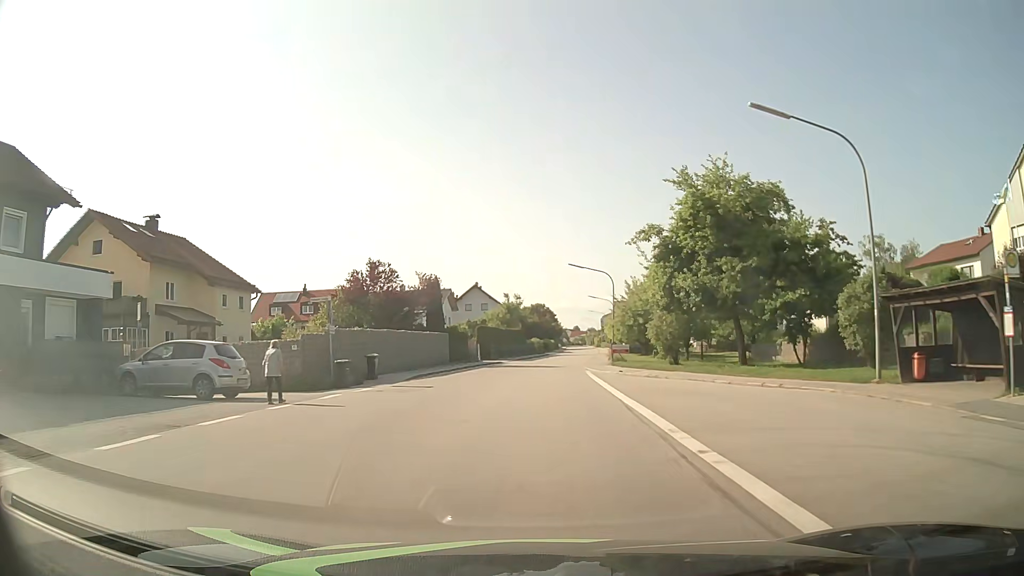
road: tertiary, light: Day
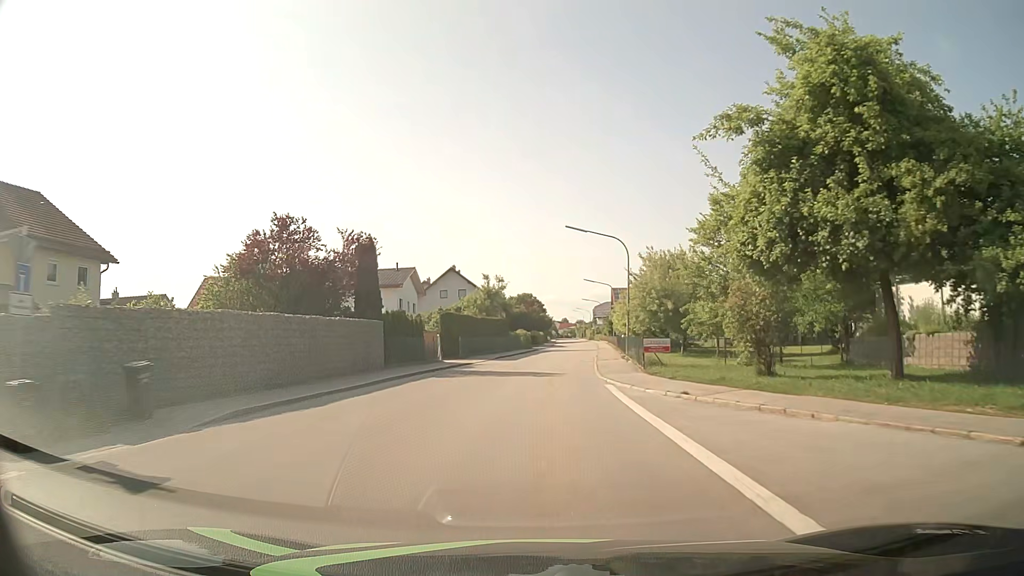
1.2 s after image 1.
(+0.2, +15.4) m; +1°
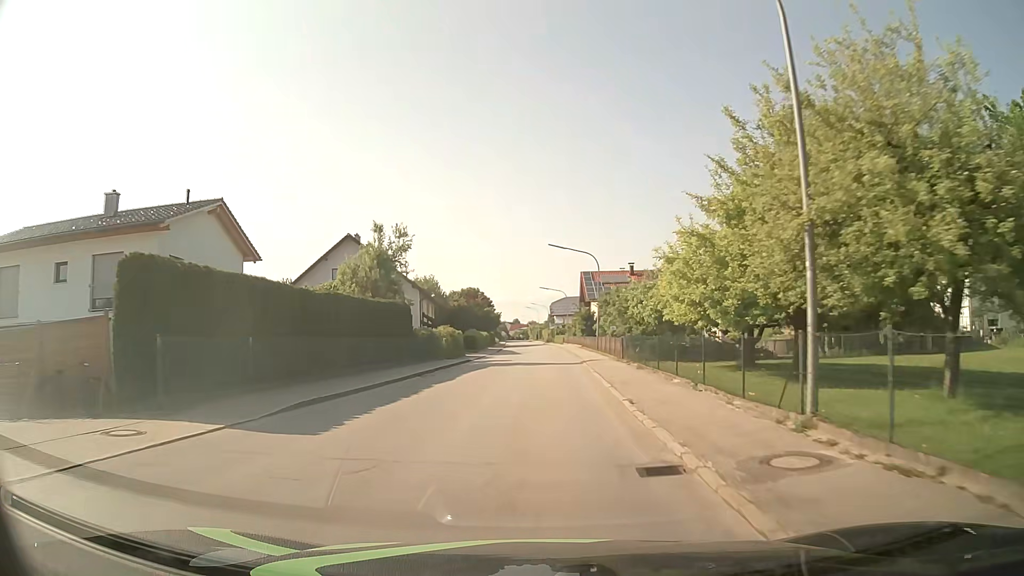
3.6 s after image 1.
(+1.0, +30.9) m; +4°
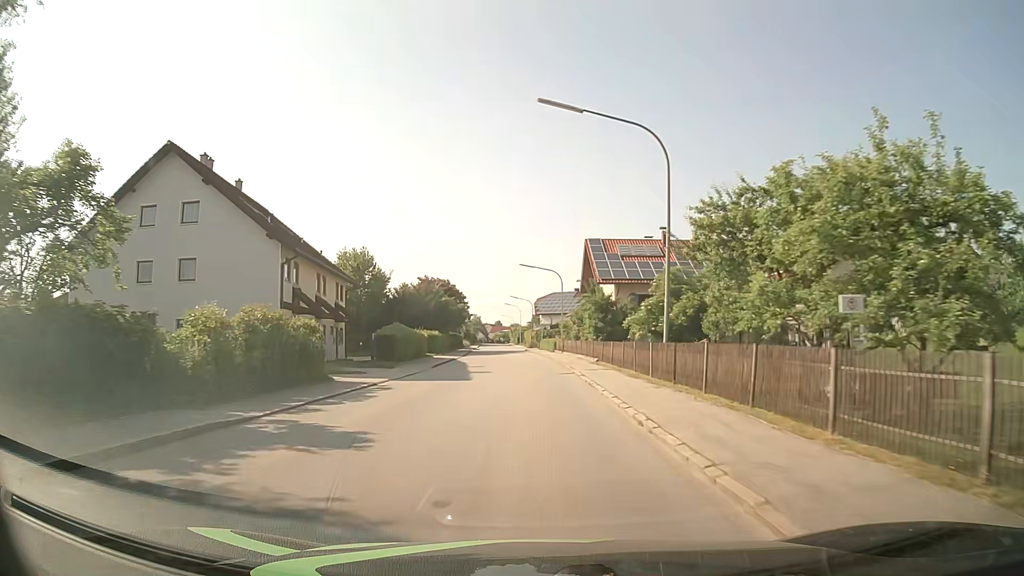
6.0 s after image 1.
(+0.5, +30.7) m; +1°
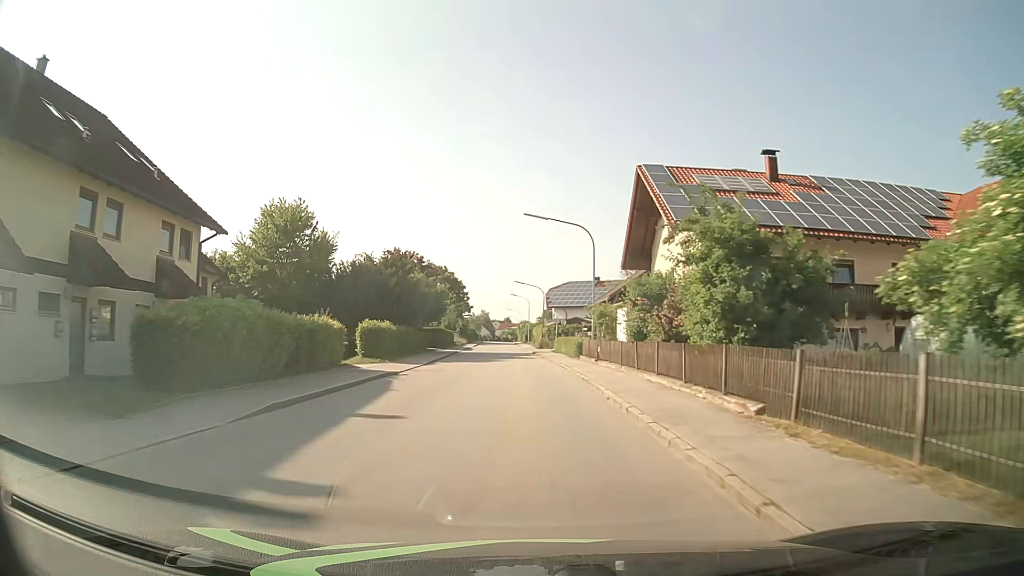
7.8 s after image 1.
(0.0, +22.9) m; -1°
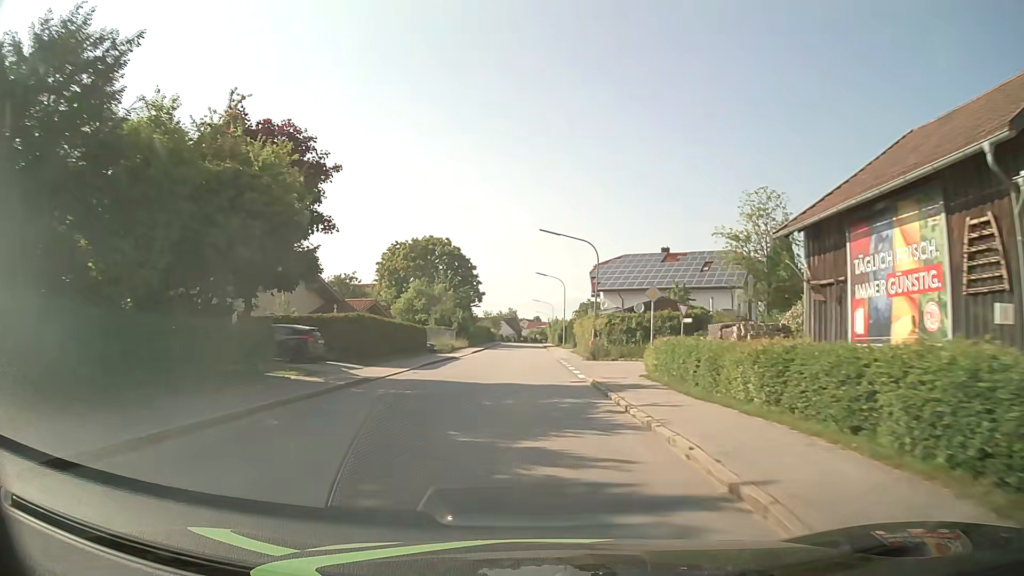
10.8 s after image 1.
(-1.0, +38.1) m; -4°
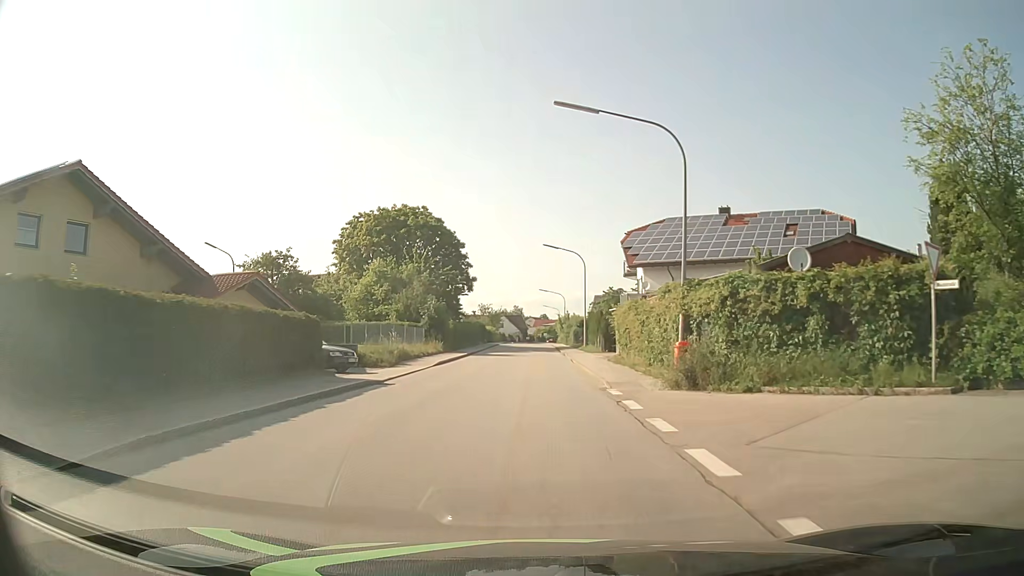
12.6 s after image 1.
(+0.2, +22.8) m; 0°
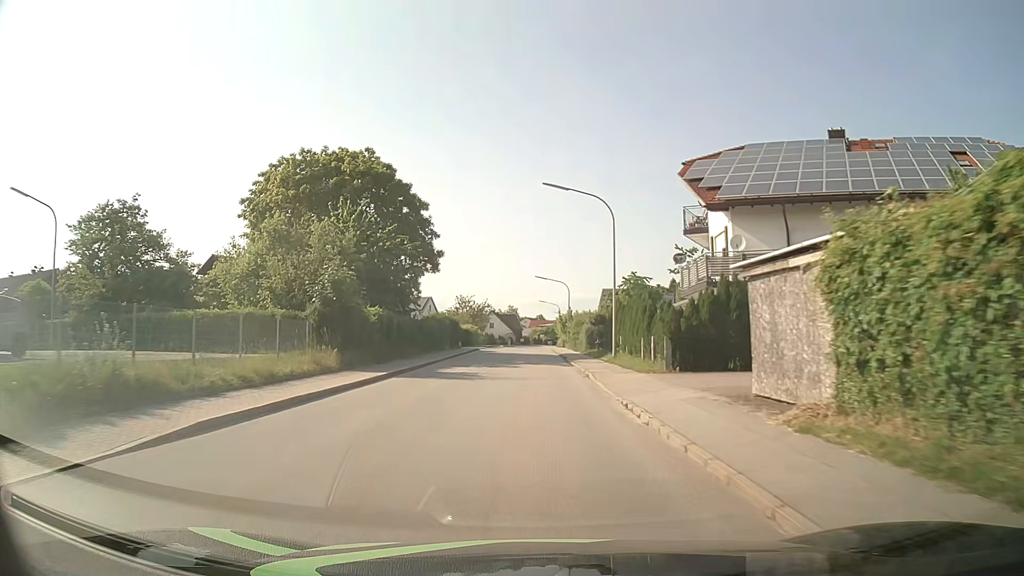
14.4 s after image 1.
(+0.1, +22.8) m; 0°
(0, +10) (0, +20) (0, +30) (0, +40) (0, +50) (0, +60) (0, +70) (0, +80) (0, +90) (+1, +100) m
